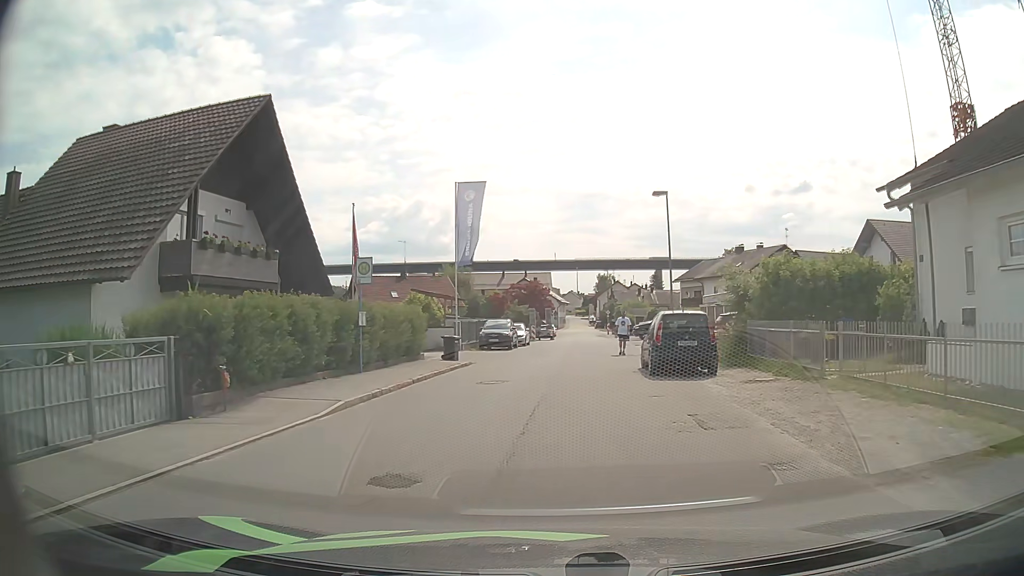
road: unclassified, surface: asphalt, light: Day
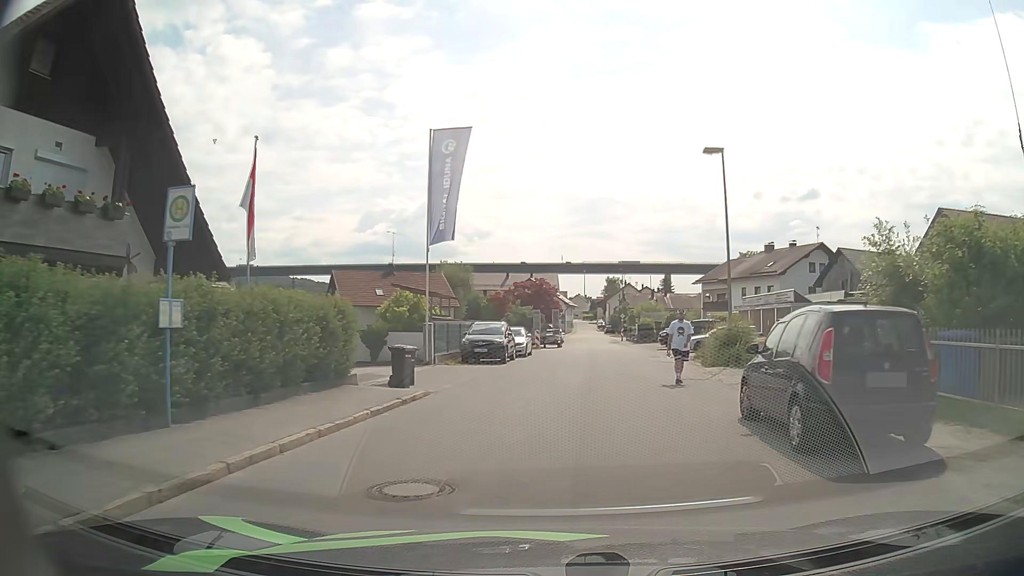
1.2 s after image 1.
(-0.1, +9.8) m; -1°
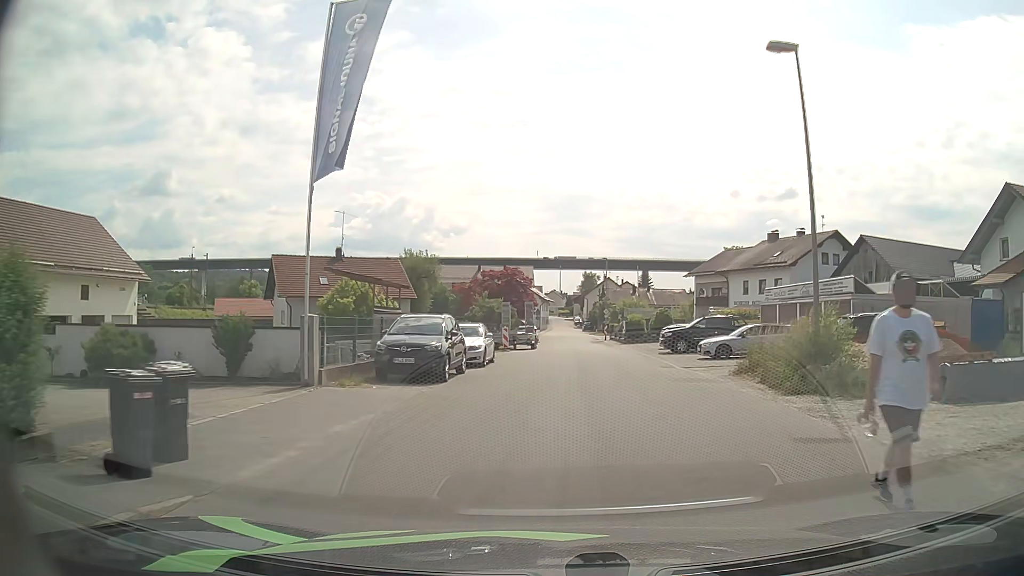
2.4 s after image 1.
(+0.2, +9.9) m; +2°
(0, +10) (+1, +20) (+2, +30) (+3, +40) (+4, +50) (+4, +60) (+4, +70) (+4, +80) (+5, +90) (+5, +100) m
